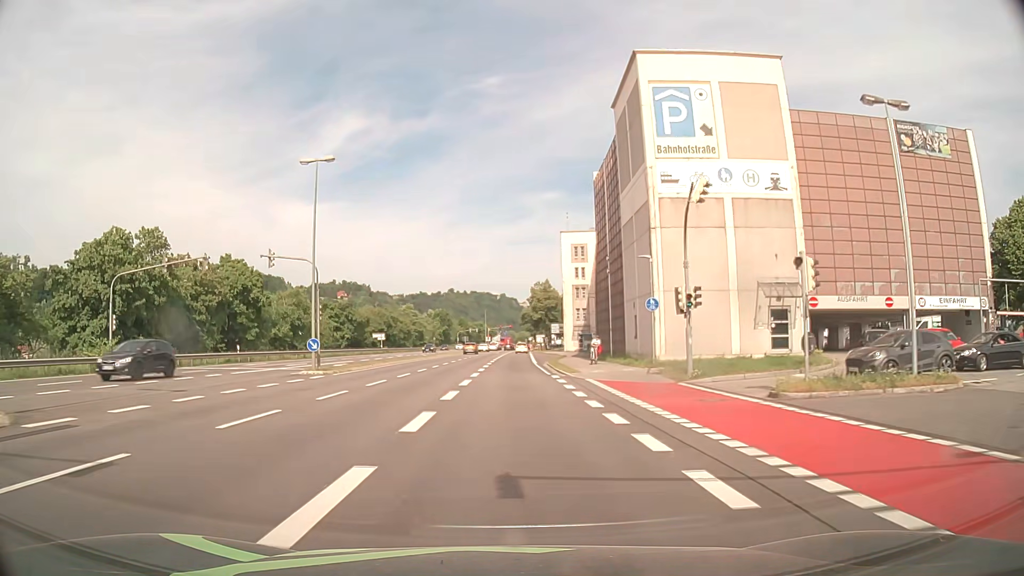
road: primary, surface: asphalt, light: Day
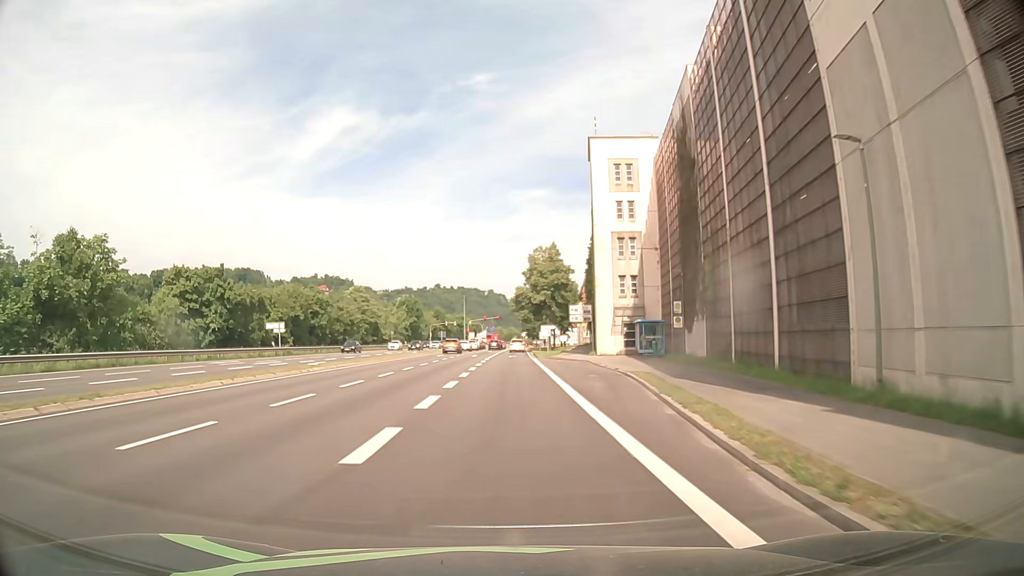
(+0.4, +44.8) m; +2°
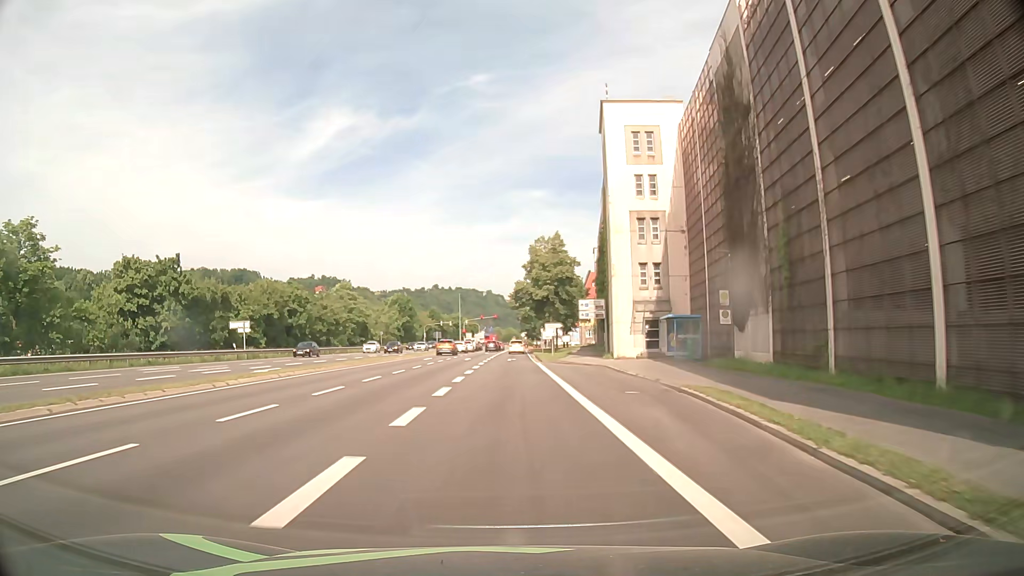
(-0.1, +8.6) m; 0°
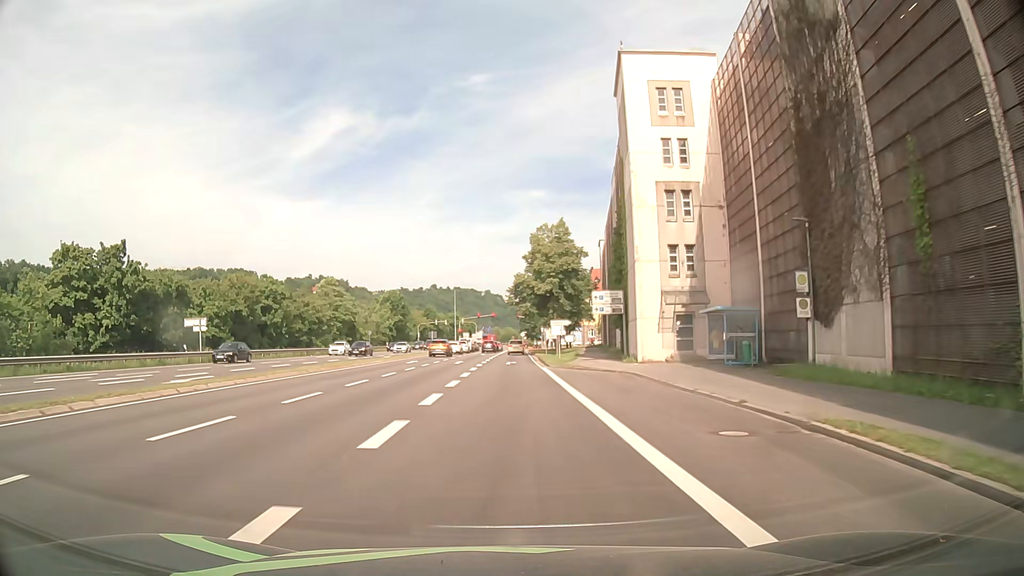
(+0.2, +8.3) m; +2°
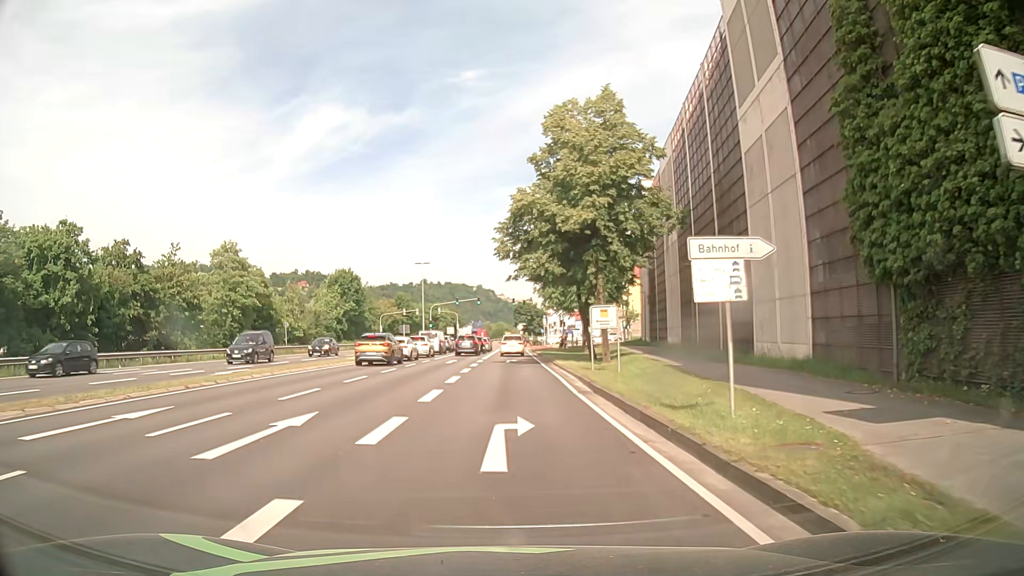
(-0.7, +35.5) m; 0°
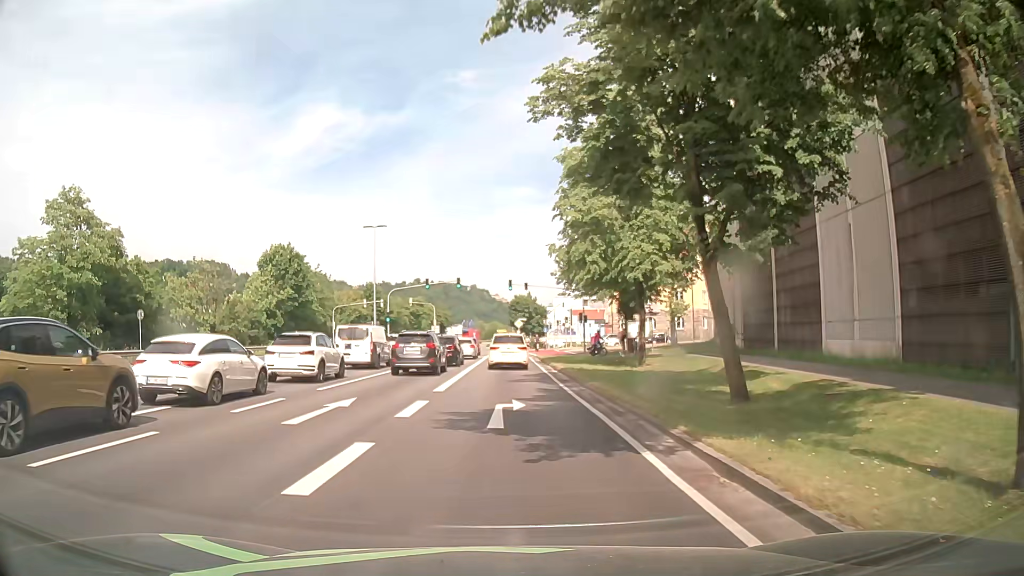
(0.0, +26.5) m; -1°
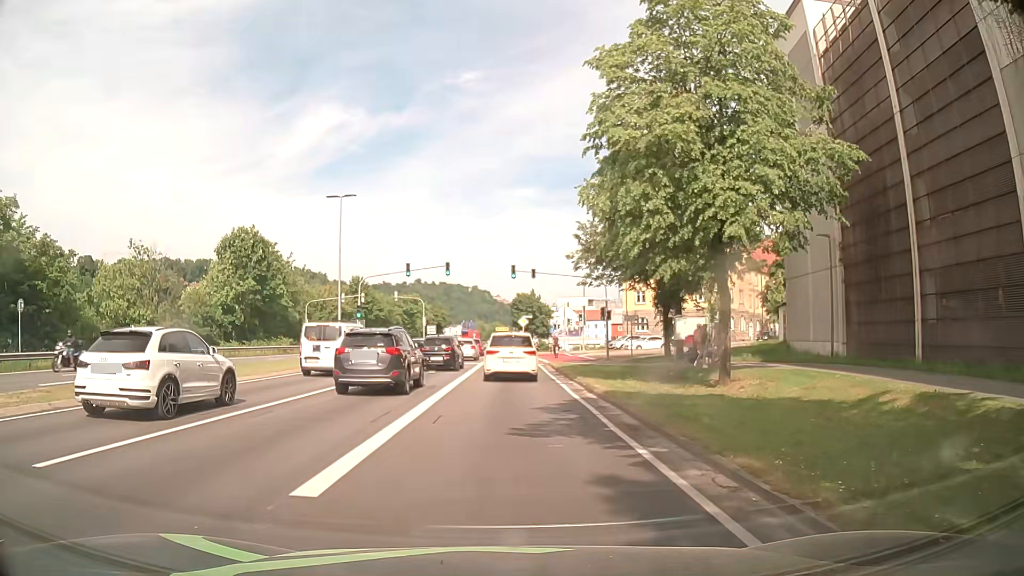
(+0.2, +11.7) m; +1°
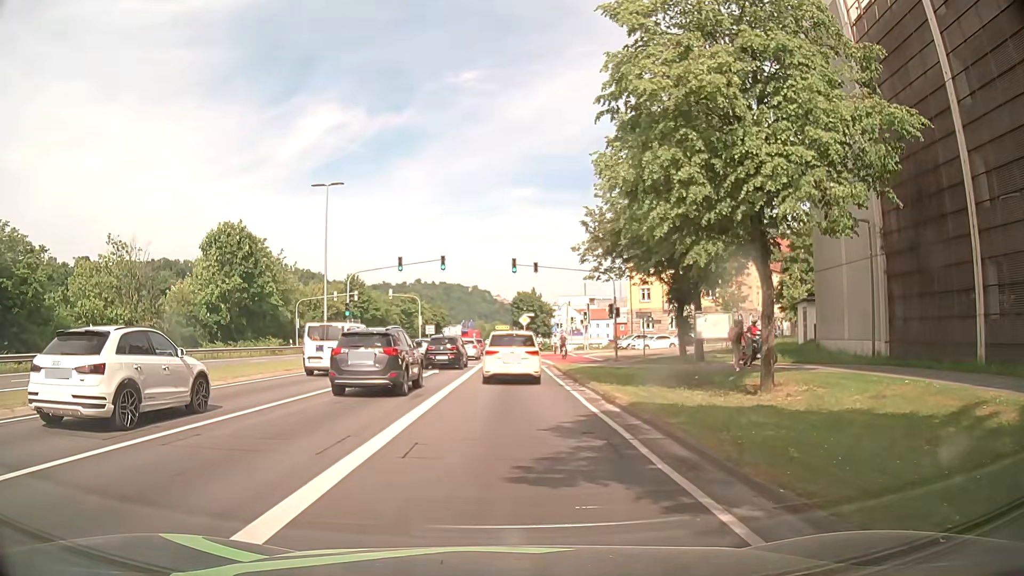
(0.0, +3.3) m; +2°
